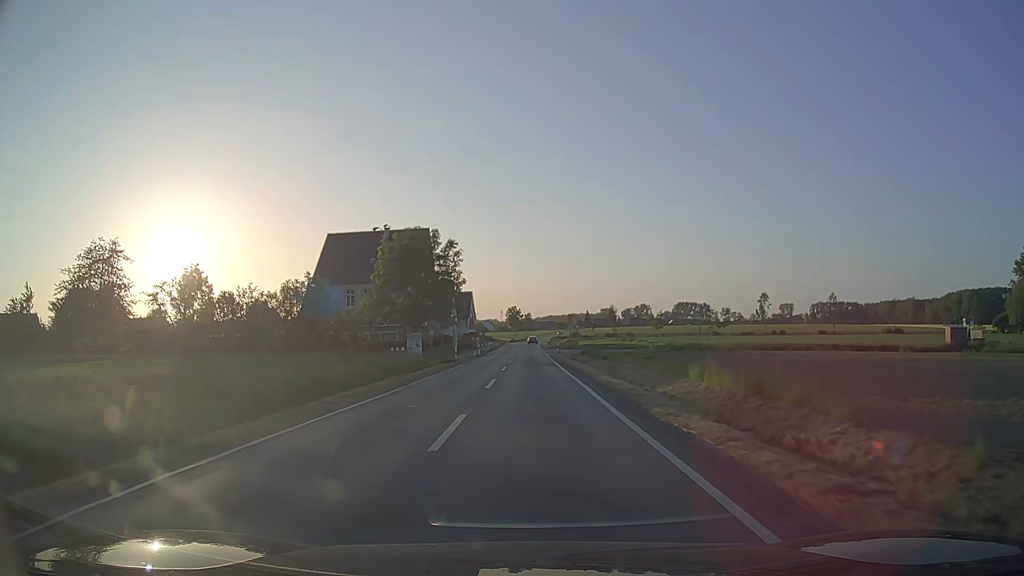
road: secondary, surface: asphalt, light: Day
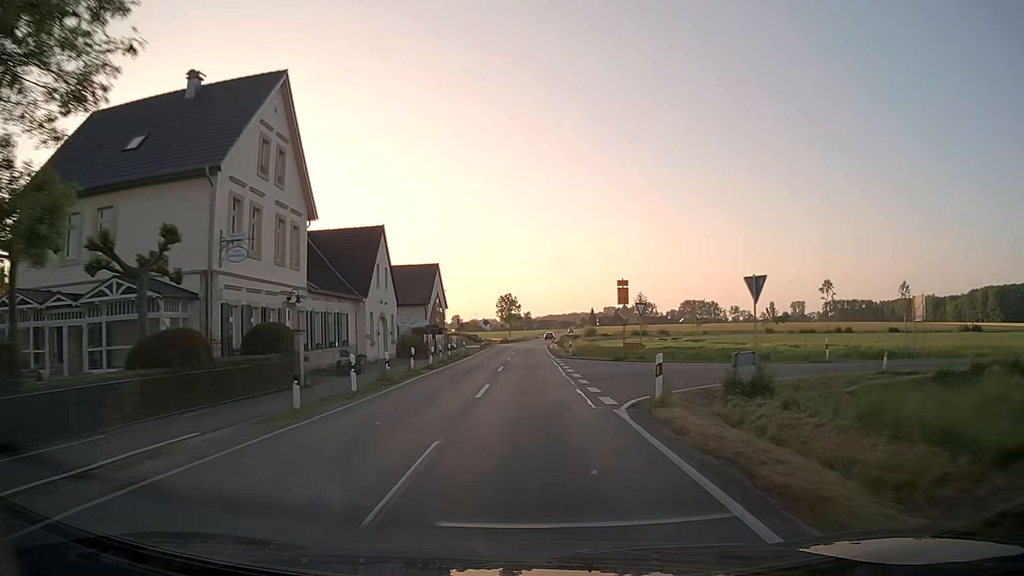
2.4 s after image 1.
(0.0, +46.5) m; 0°
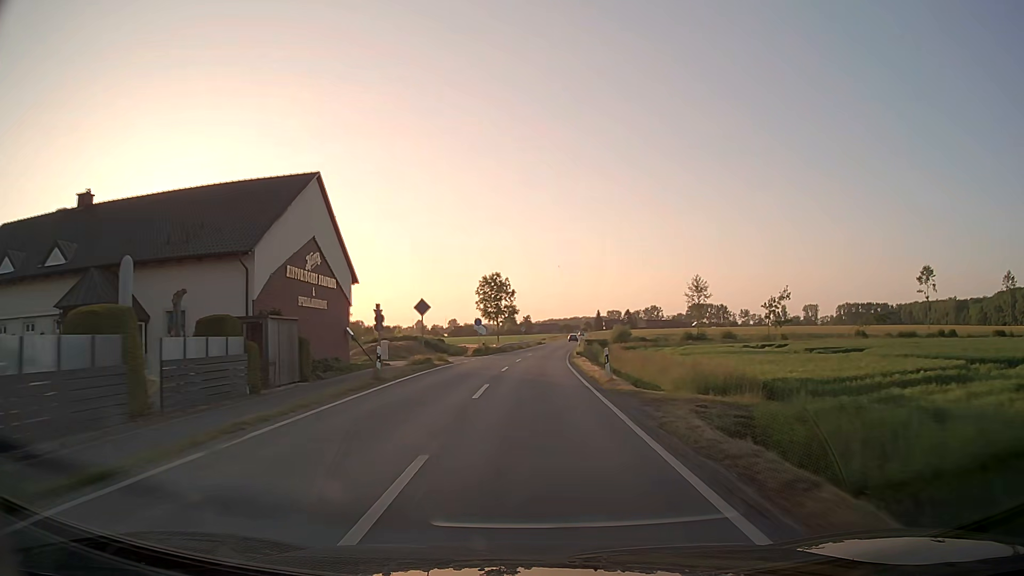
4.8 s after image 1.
(0.0, +46.4) m; 0°
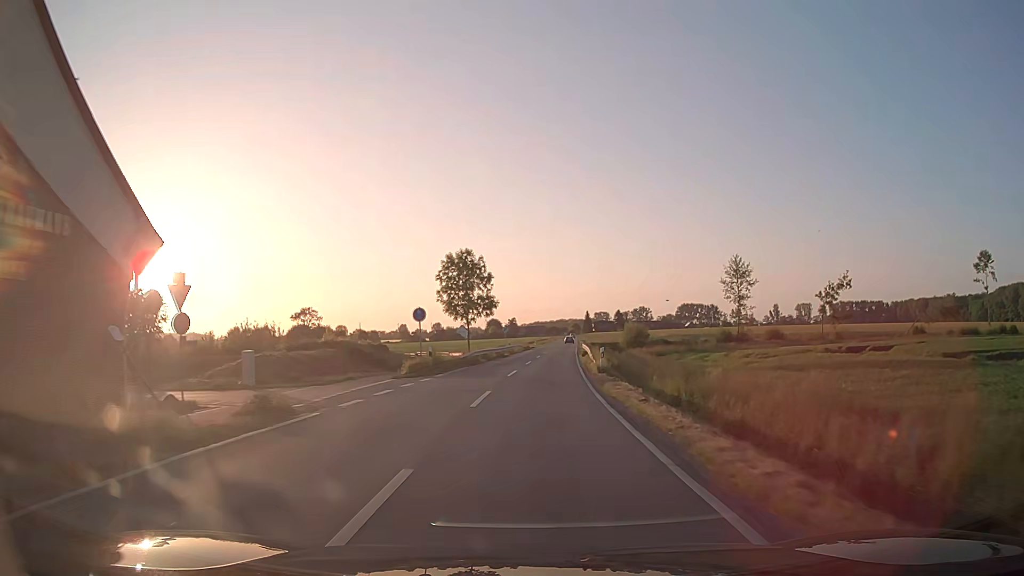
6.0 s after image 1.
(+0.1, +23.0) m; +1°
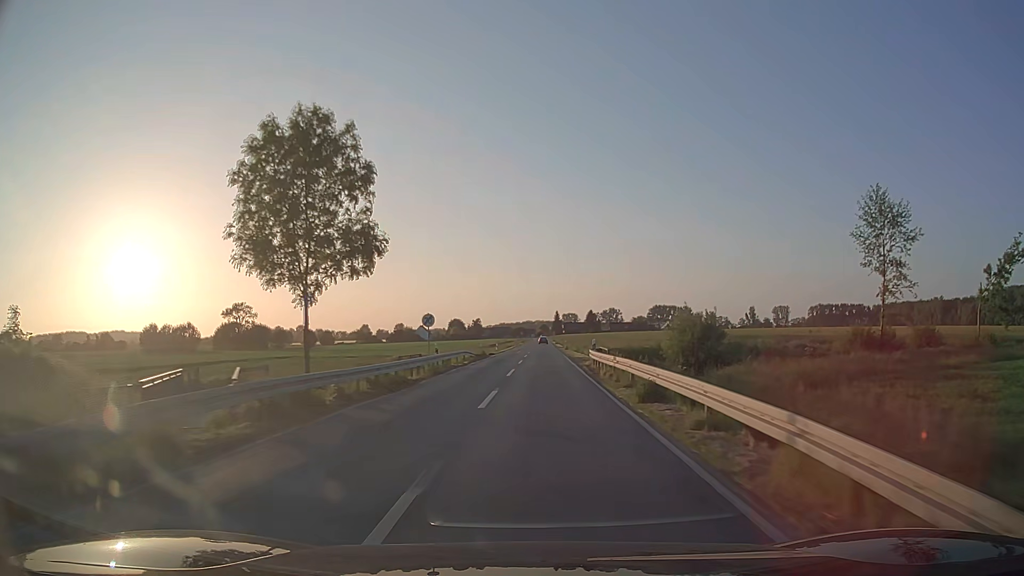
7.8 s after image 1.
(+0.8, +34.4) m; +3°
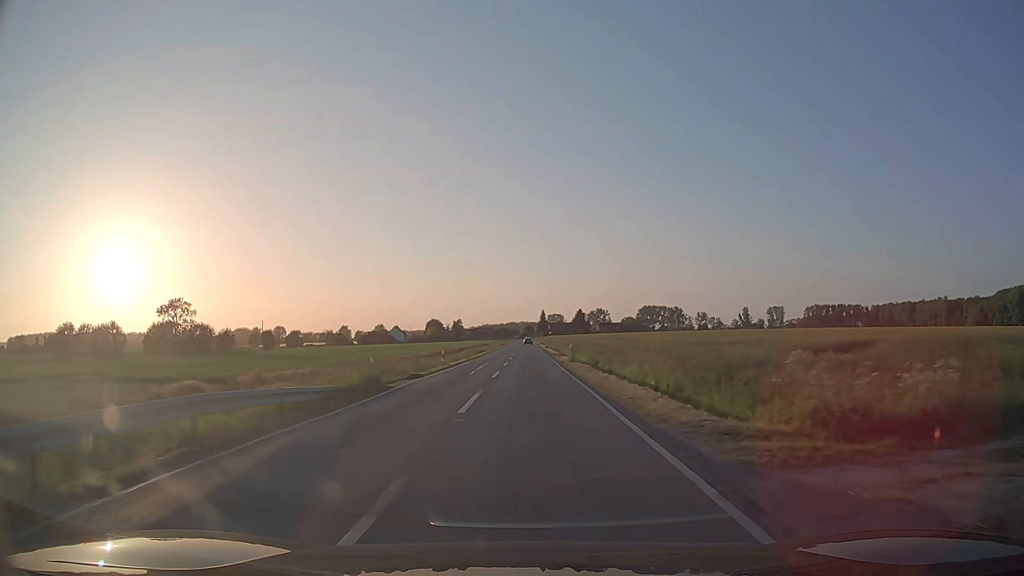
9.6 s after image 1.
(+0.8, +34.3) m; +2°
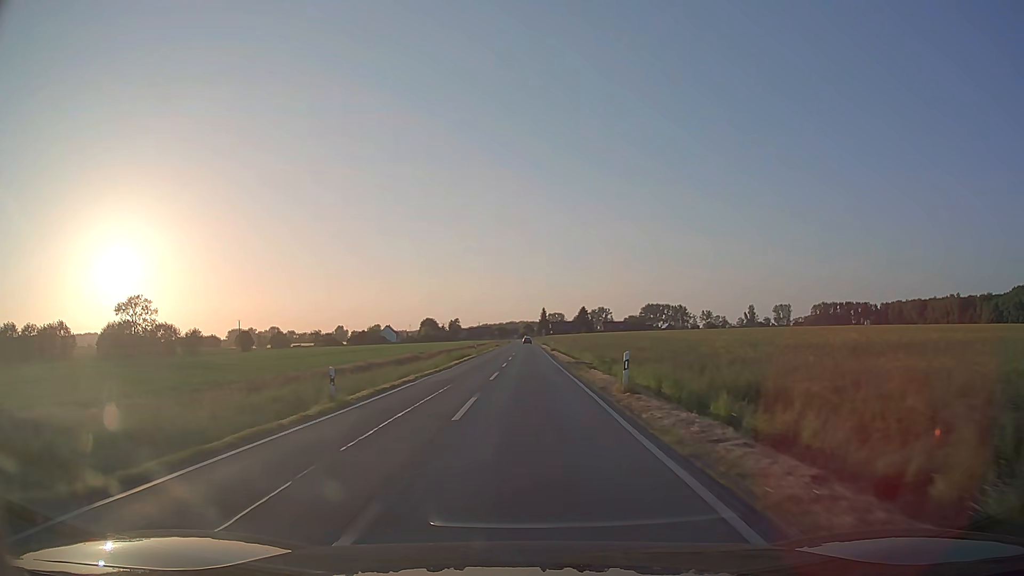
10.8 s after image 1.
(0.0, +22.9) m; 0°
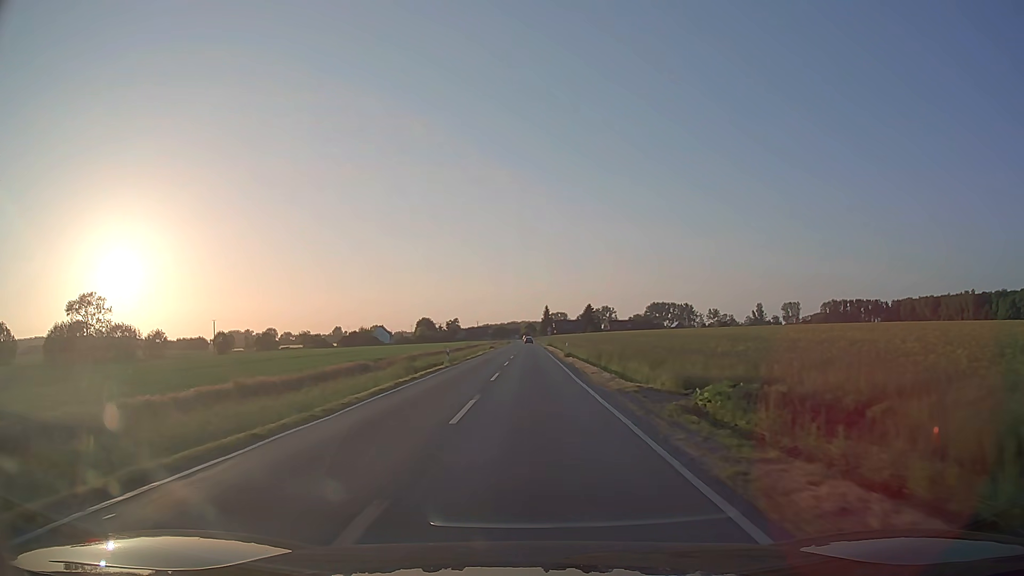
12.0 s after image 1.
(0.0, +22.9) m; 0°
